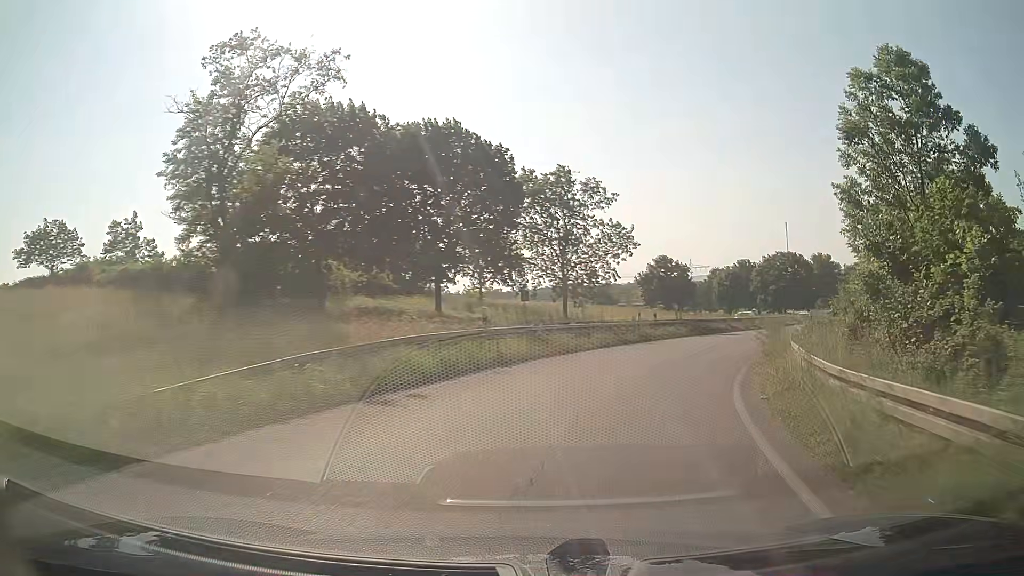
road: trunk_link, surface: asphalt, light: Day
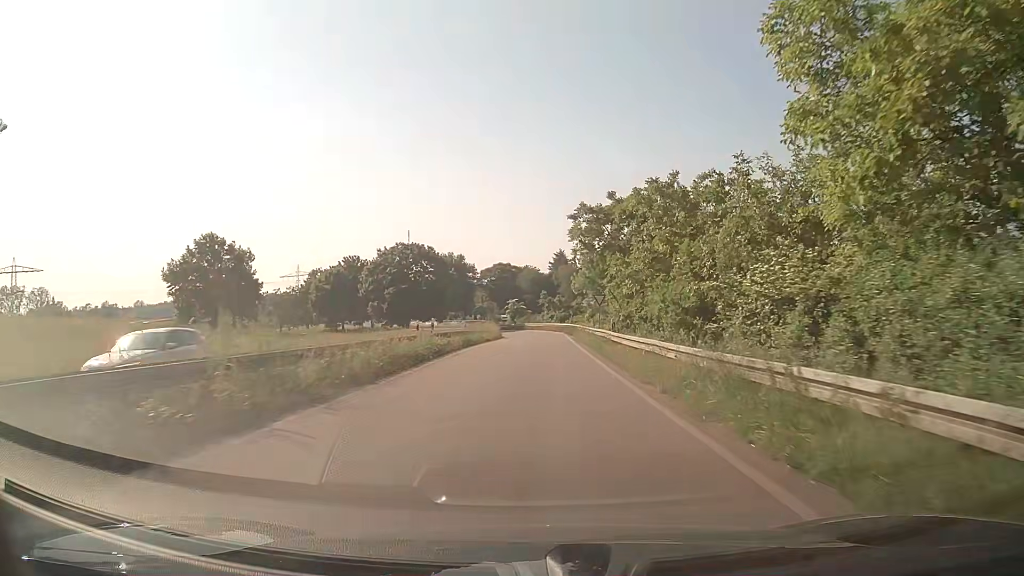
(+12.9, +35.6) m; +32°
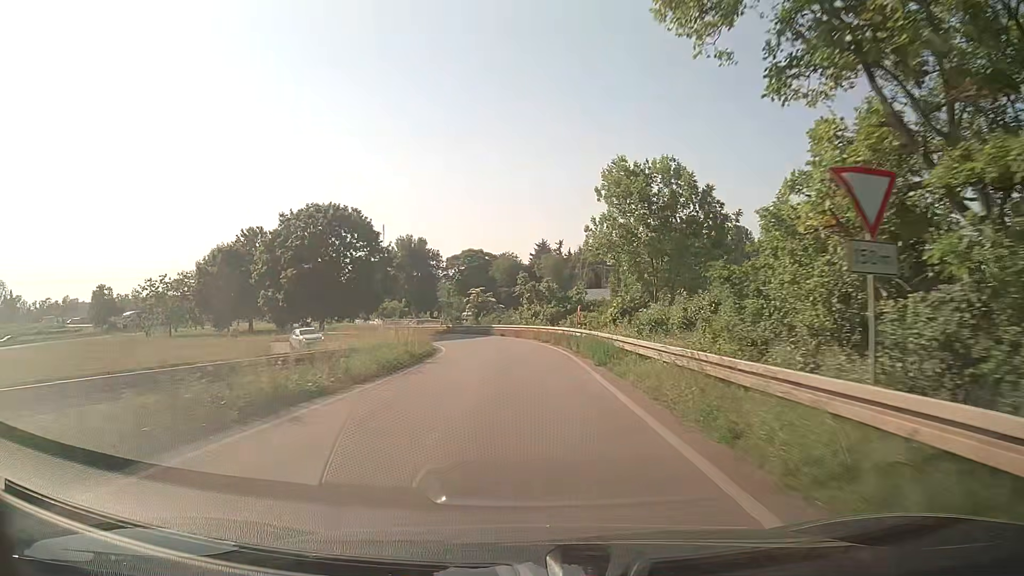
(+0.5, +35.2) m; +1°
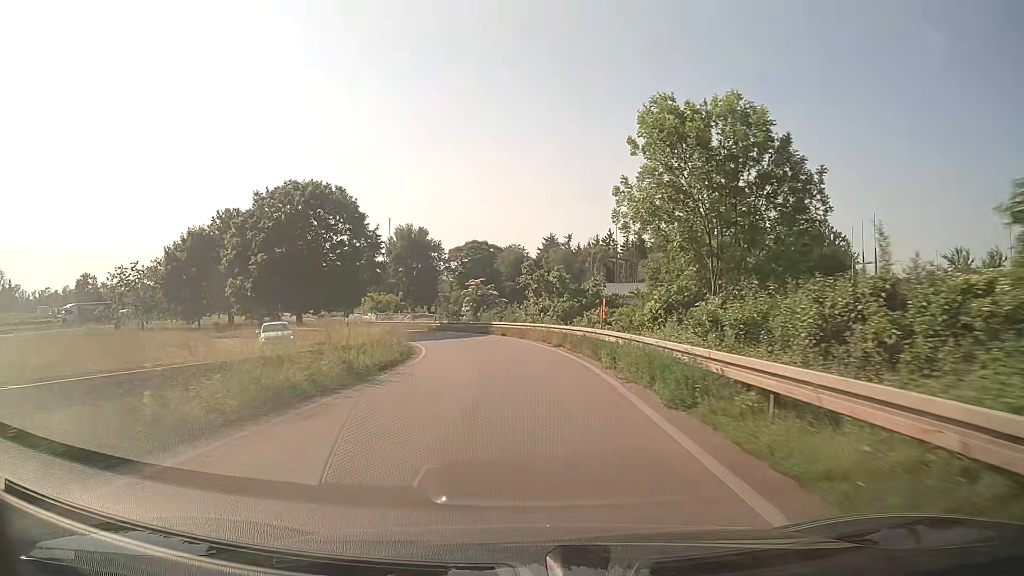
(-0.1, +9.1) m; -1°
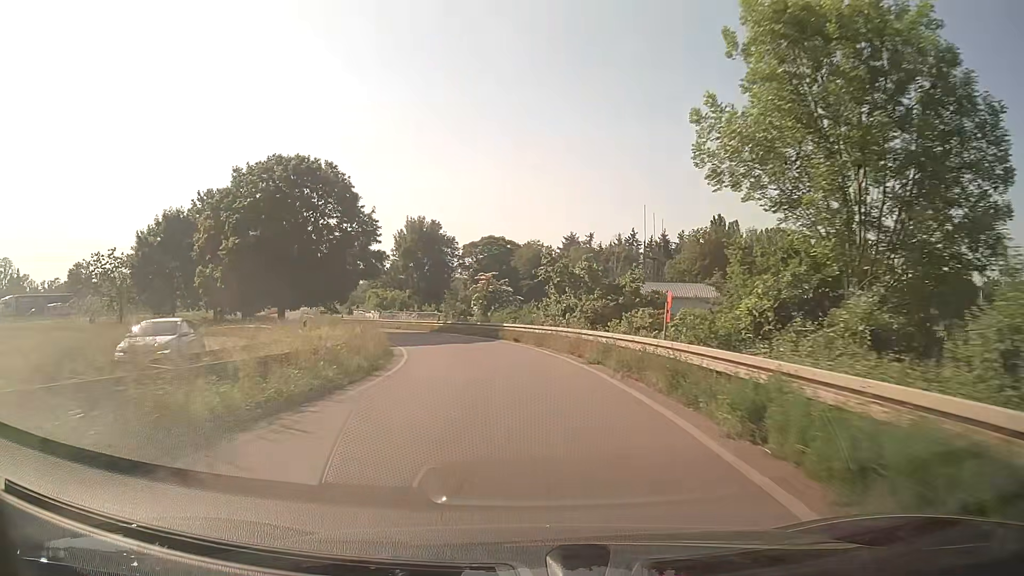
(-0.1, +9.1) m; -1°
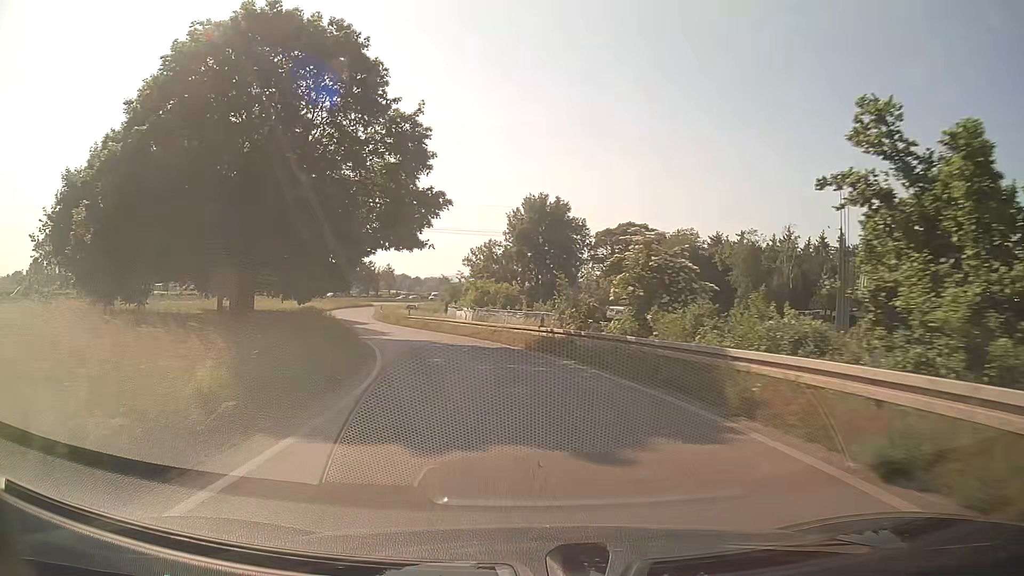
(-2.4, +27.2) m; -11°
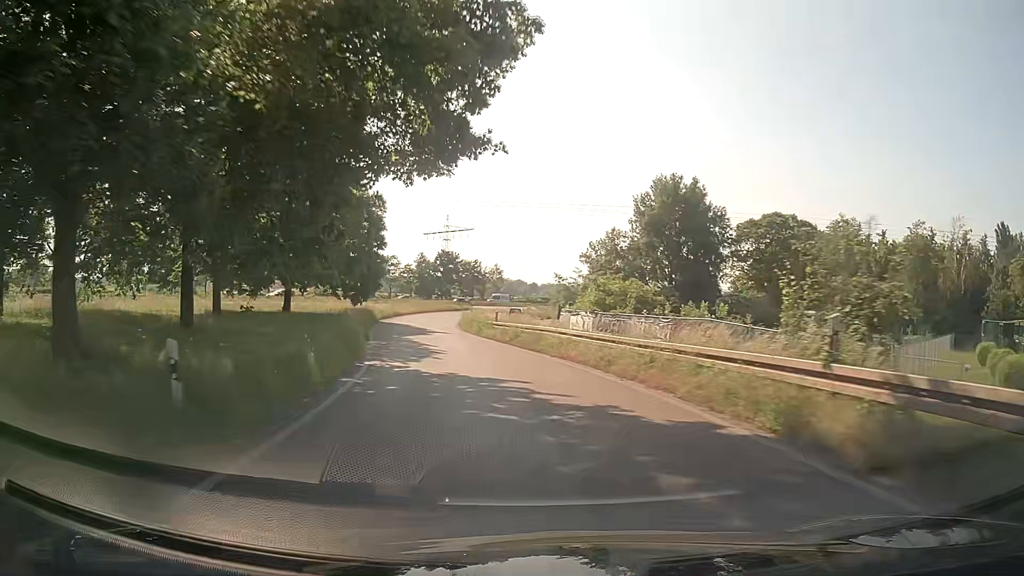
(-1.6, +18.4) m; -10°
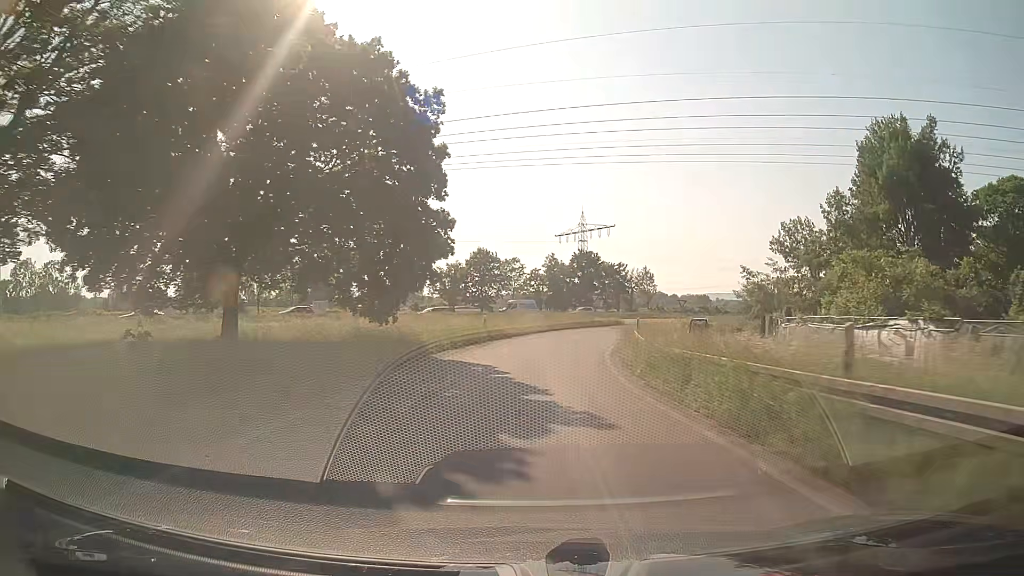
(-3.4, +28.1) m; -12°
(0, +10) (0, +20) (+1, +30) (+3, +40) (+5, +50) (+9, +59) (+13, +68) (+18, +76) (+24, +85) (+30, +92) m
